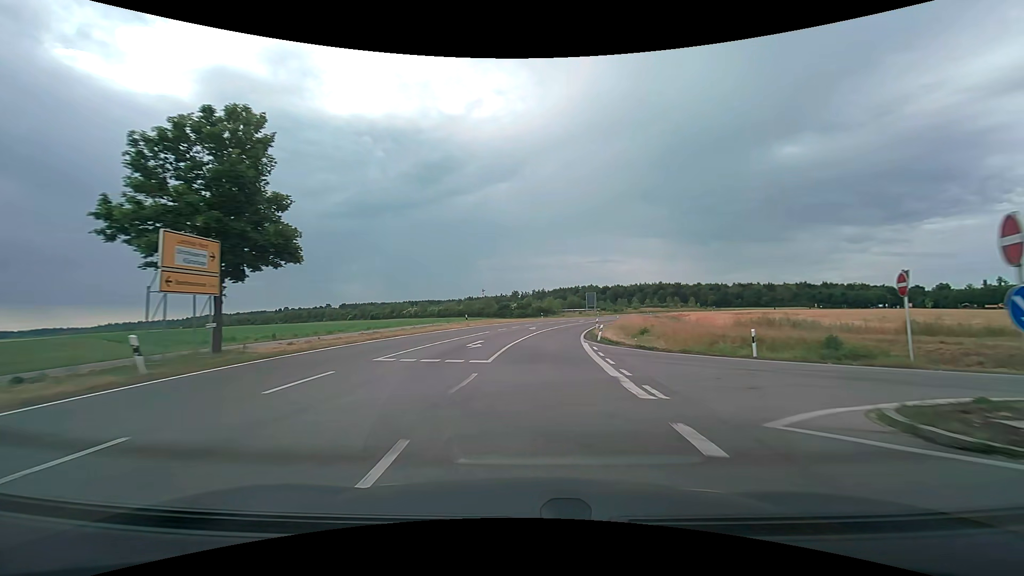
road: tertiary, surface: asphalt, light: Day
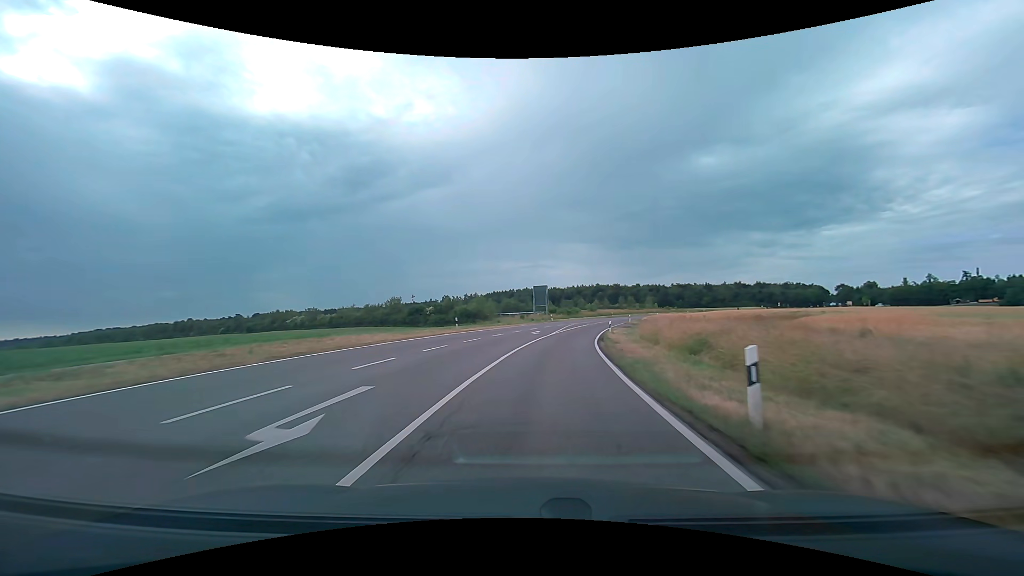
(+2.2, +37.1) m; +7°
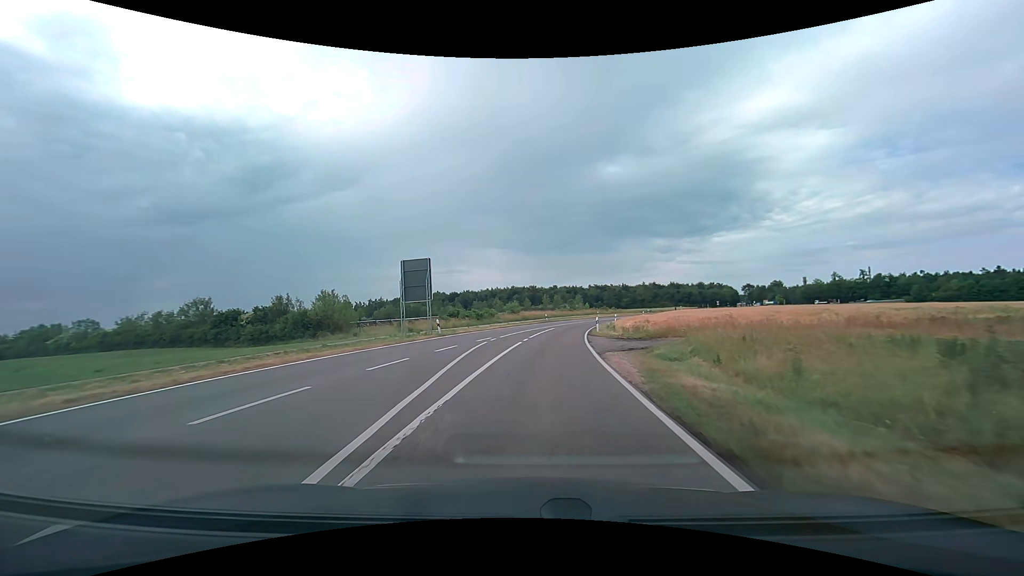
(+3.1, +35.1) m; +10°
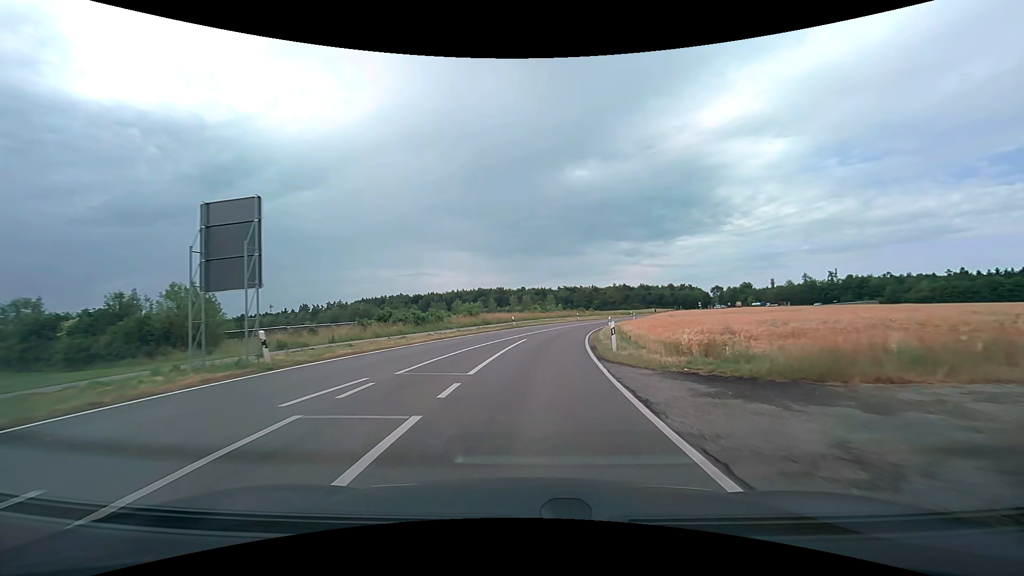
(+0.6, +16.9) m; +4°
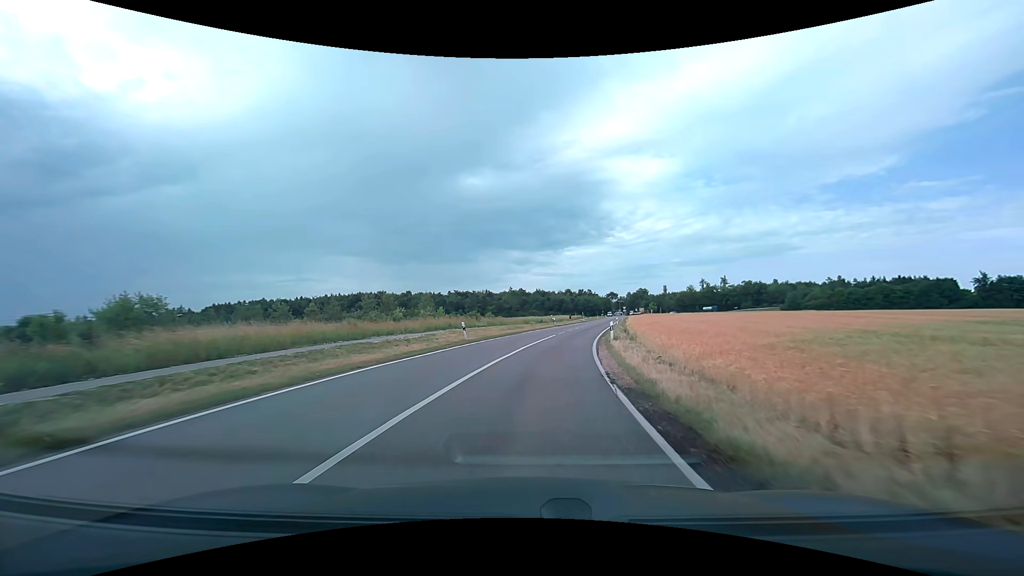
(+4.0, +42.0) m; +12°
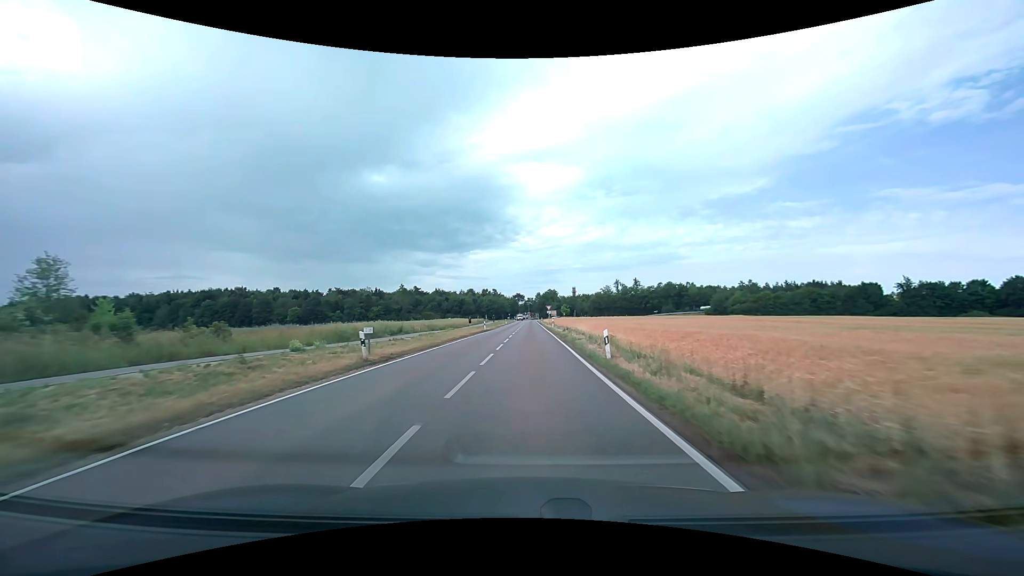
(+5.1, +45.2) m; +11°
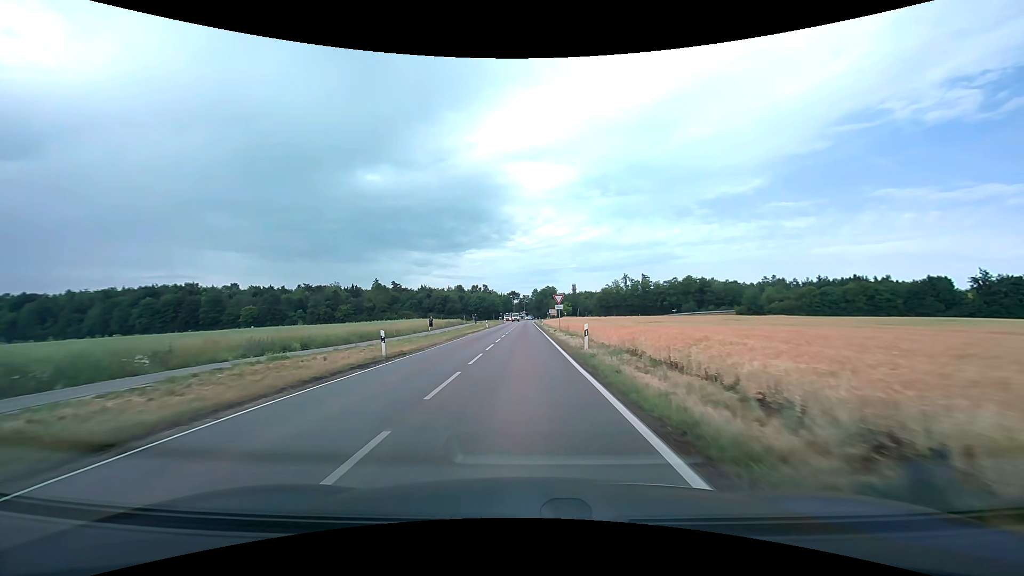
(+0.4, +36.7) m; 0°
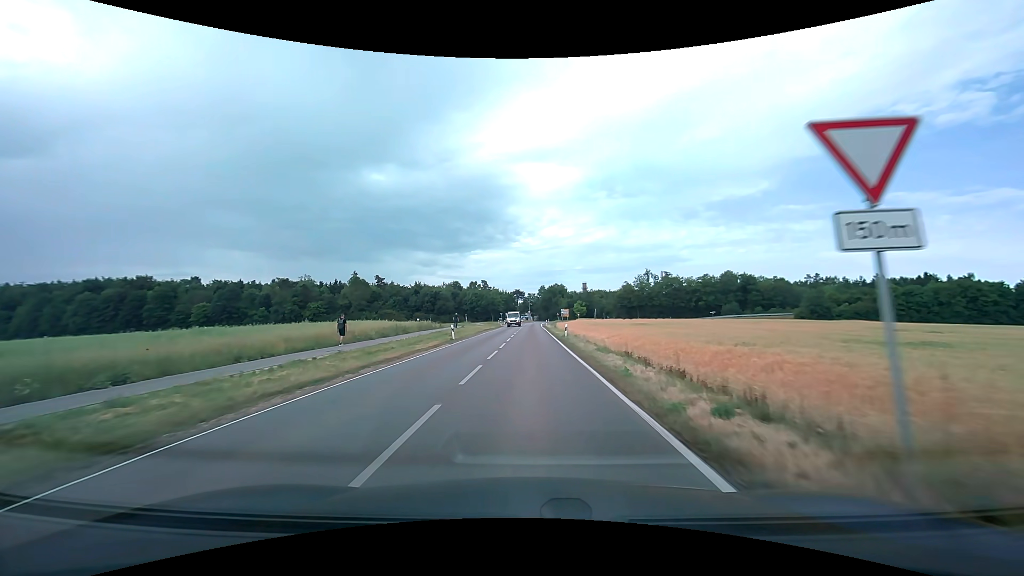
(-0.3, +35.0) m; -1°
(0, +10) (0, +20) (0, +30) (0, +40) (+1, +50) (+1, +60) (+1, +70) (+1, +80) (+1, +90) (+1, +100) m
